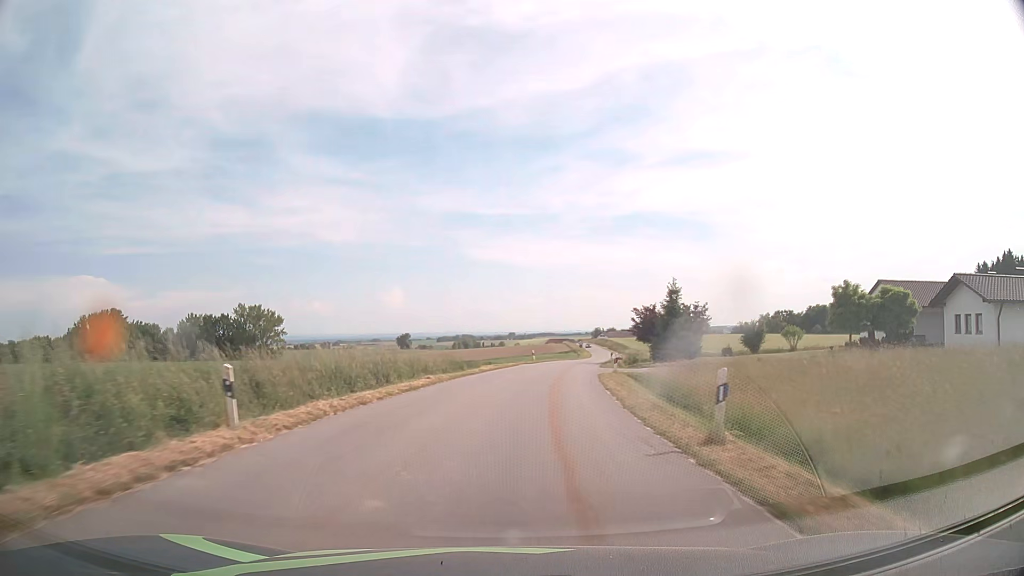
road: tertiary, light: Day
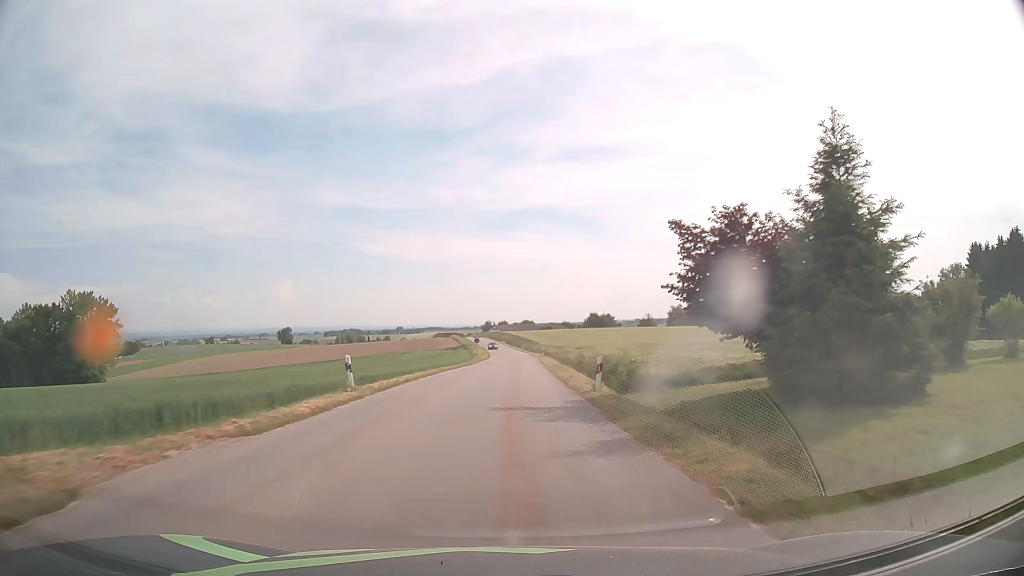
(+3.6, +40.7) m; +10°
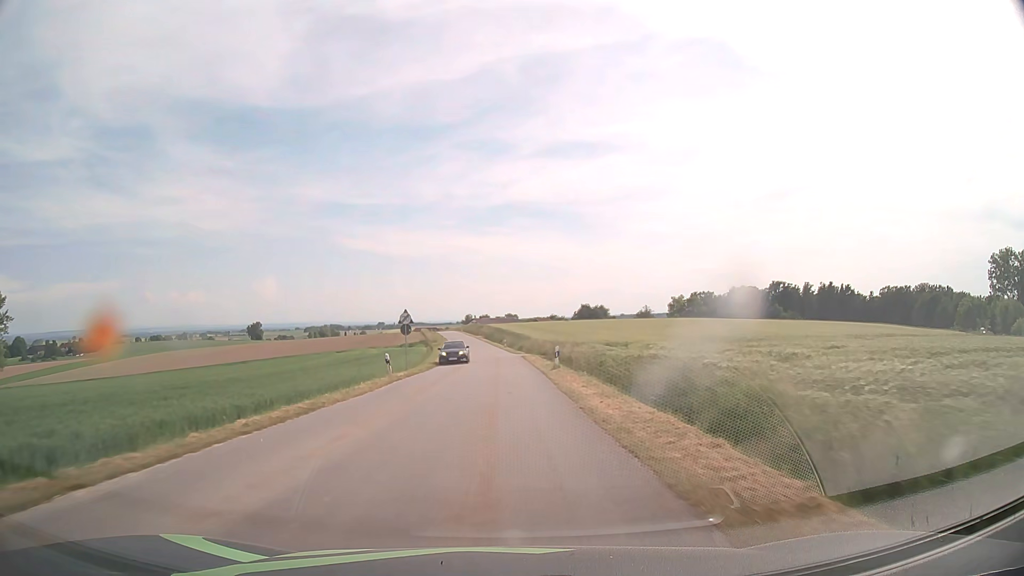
(+1.1, +41.5) m; +2°
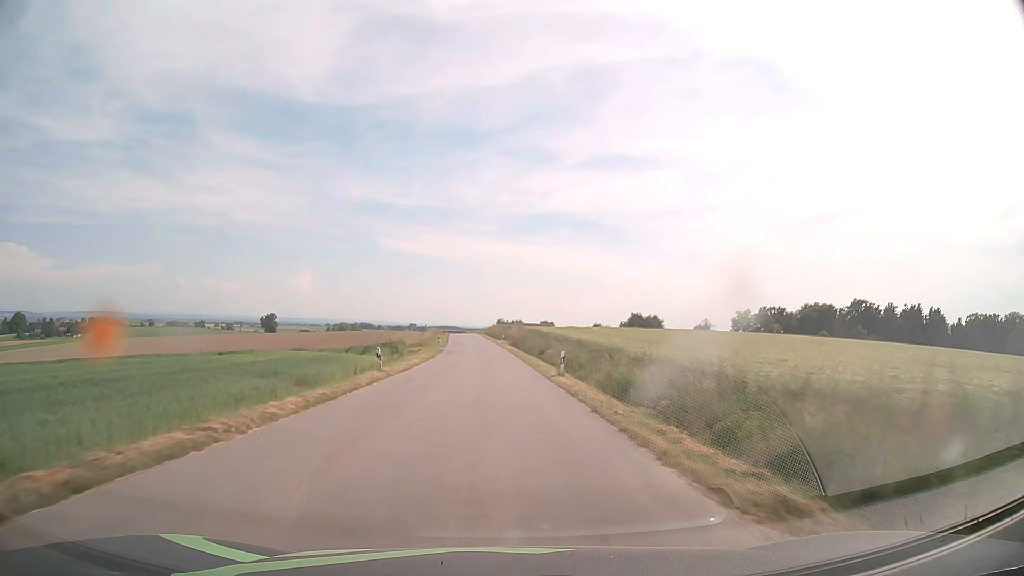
(-0.9, +52.5) m; -3°
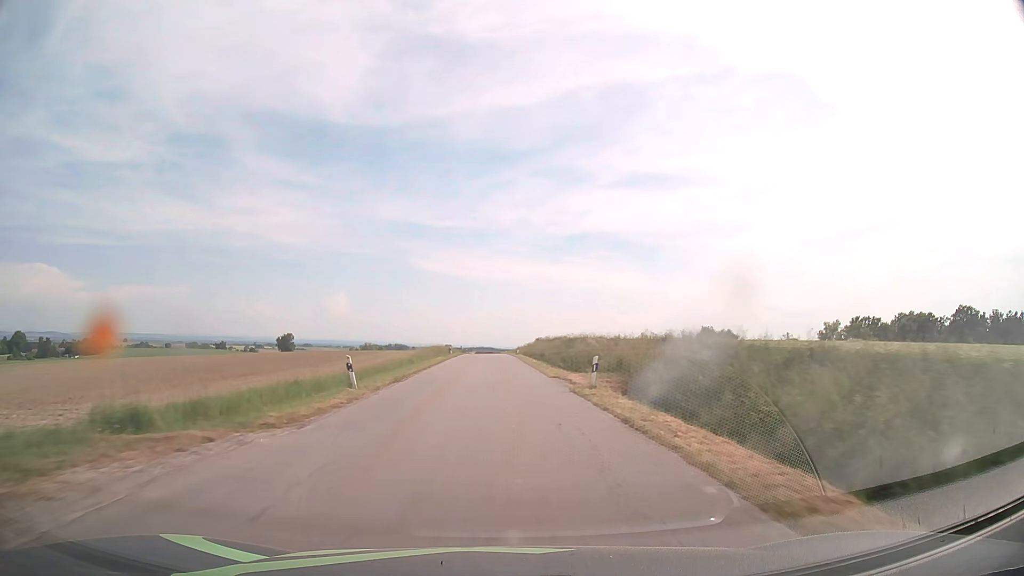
(-1.8, +54.9) m; -3°
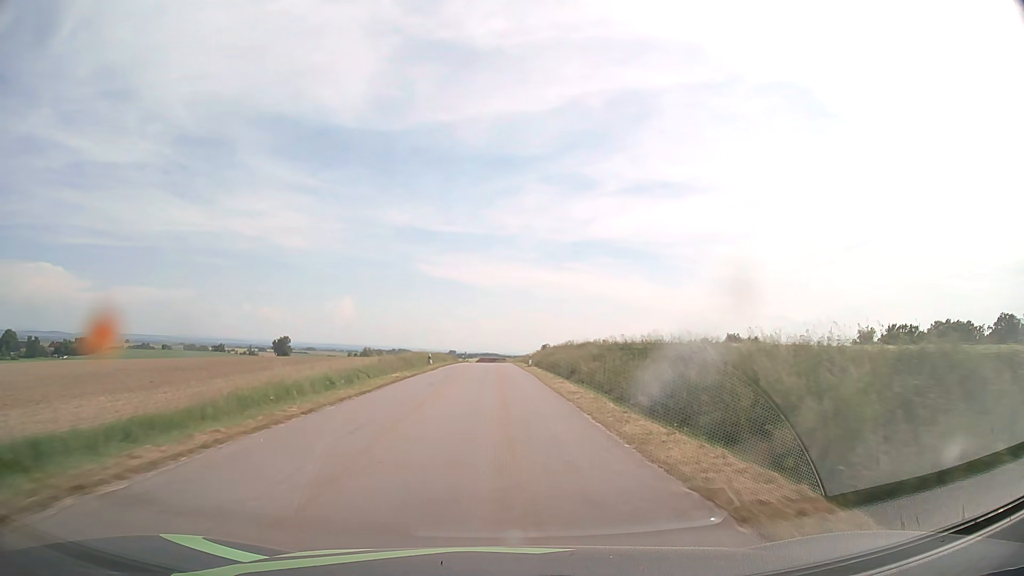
(-0.2, +22.8) m; -1°
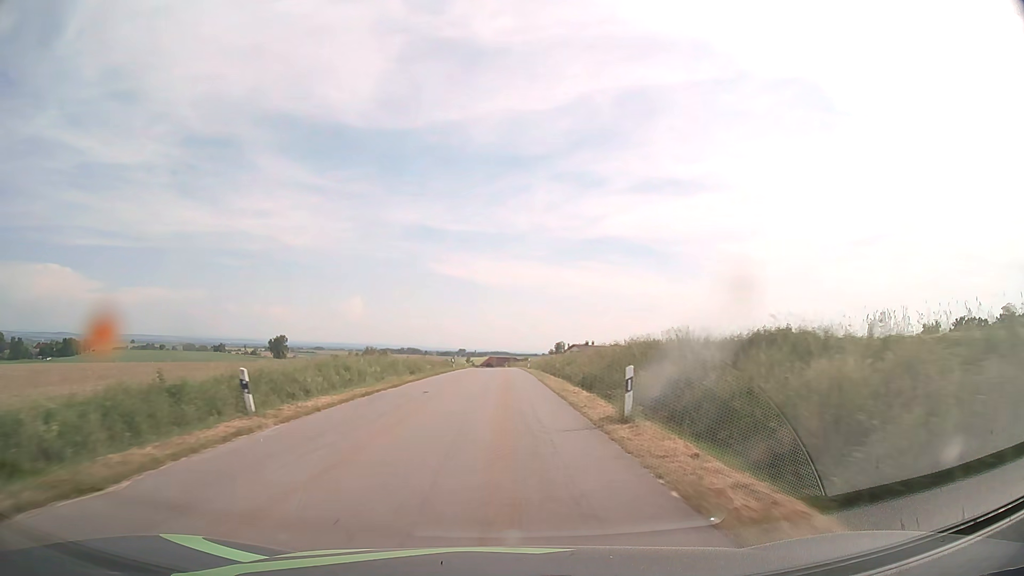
(-0.1, +34.8) m; -1°
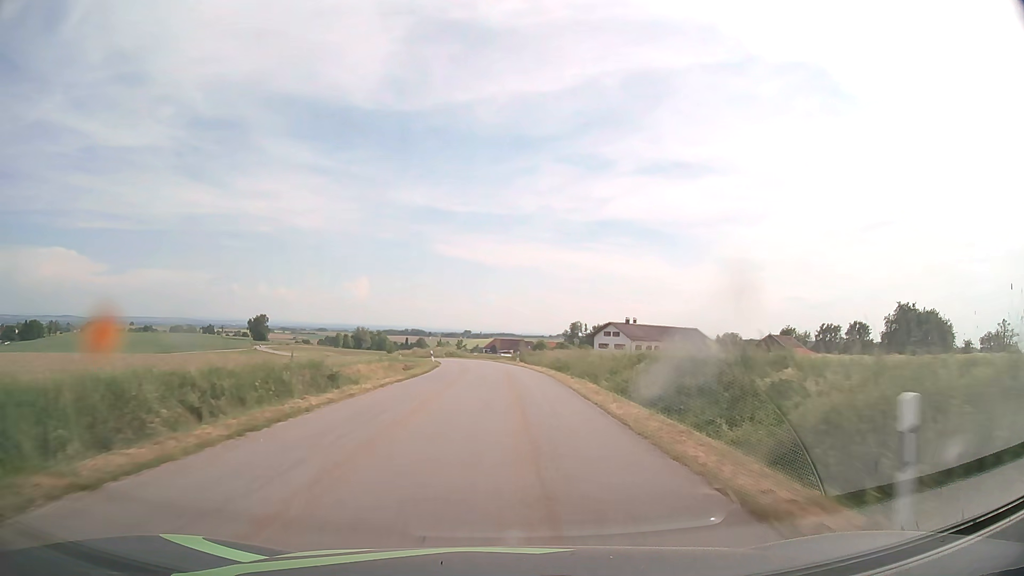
(-0.2, +58.2) m; 0°
(0, +10) (0, +20) (0, +30) (0, +40) (-1, +50) (-2, +60) (-3, +70) (-5, +80) (-7, +89) (-9, +99) m
